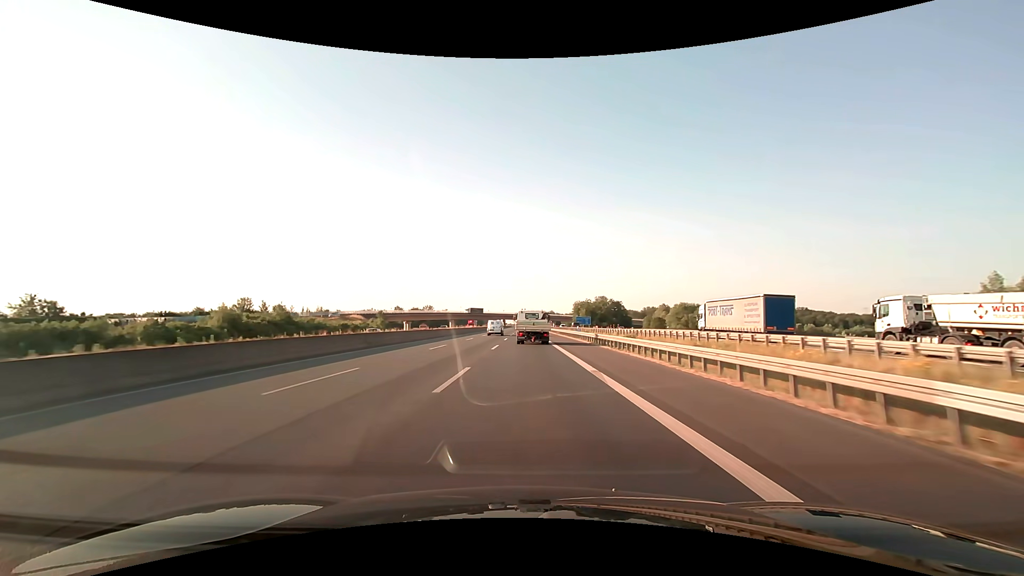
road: motorway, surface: asphalt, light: Day
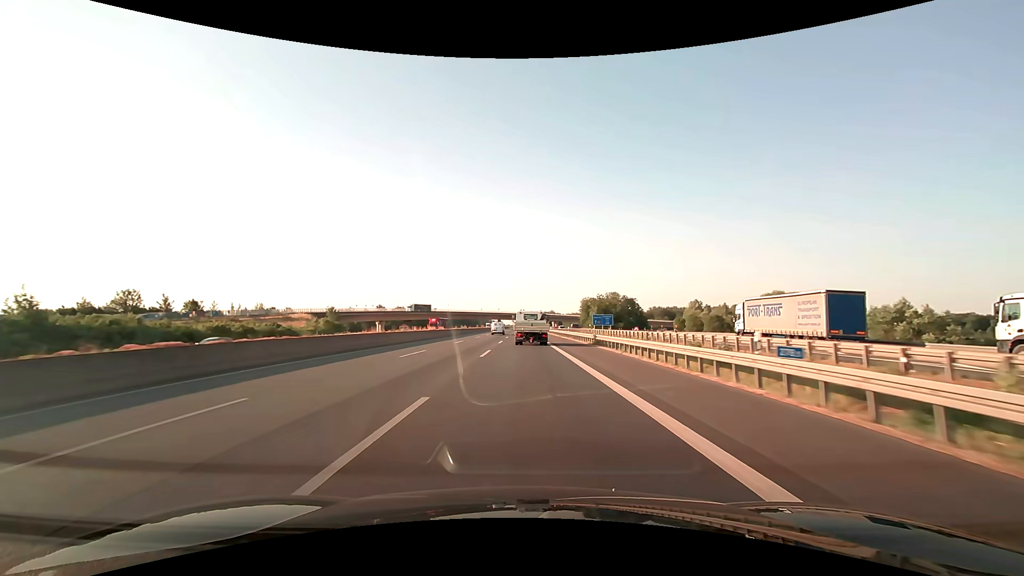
(+0.1, +42.7) m; 0°
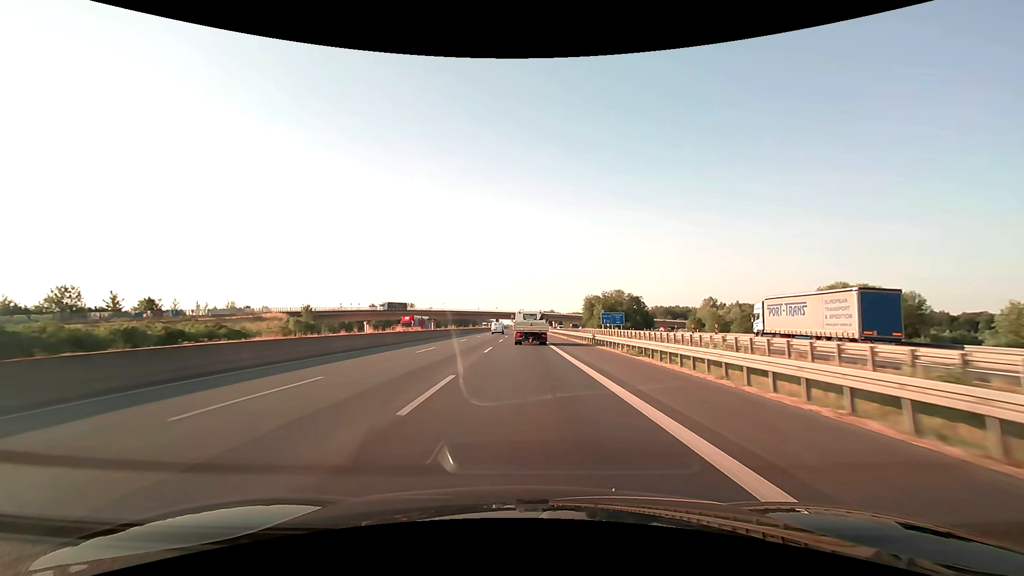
(0.0, +14.2) m; 0°
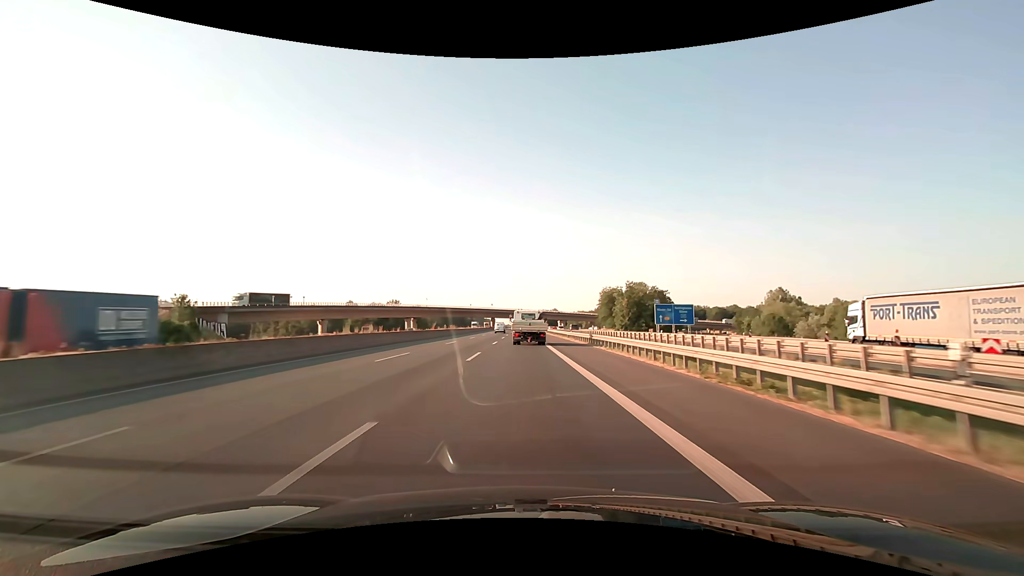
(0.0, +42.7) m; 0°
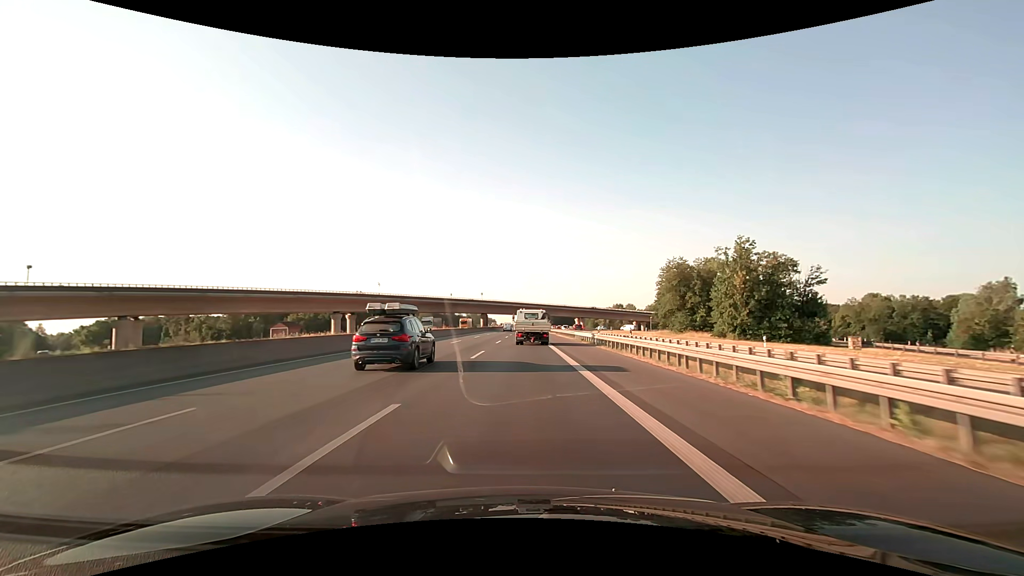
(-0.3, +71.1) m; 0°
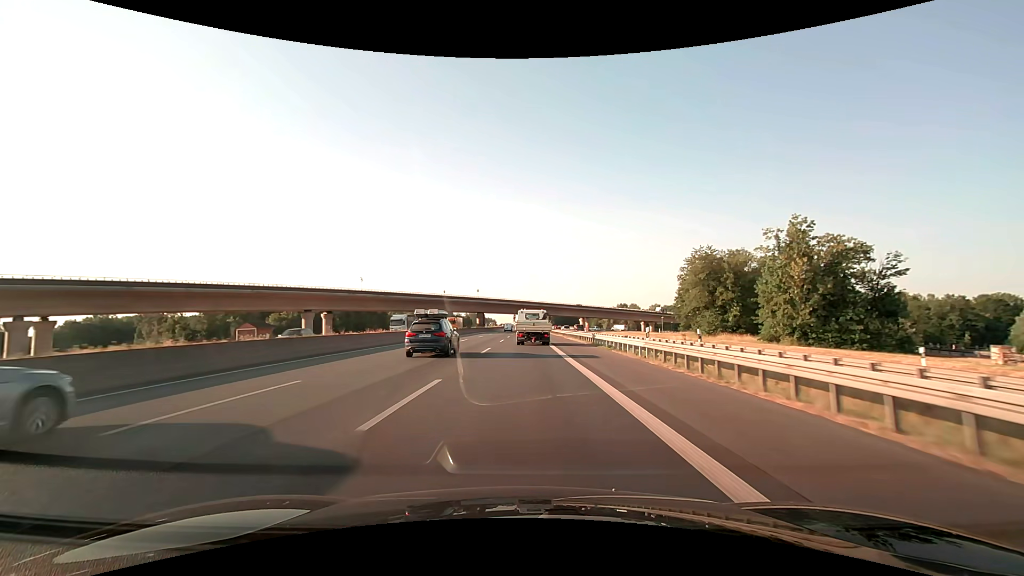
(0.0, +14.2) m; 0°
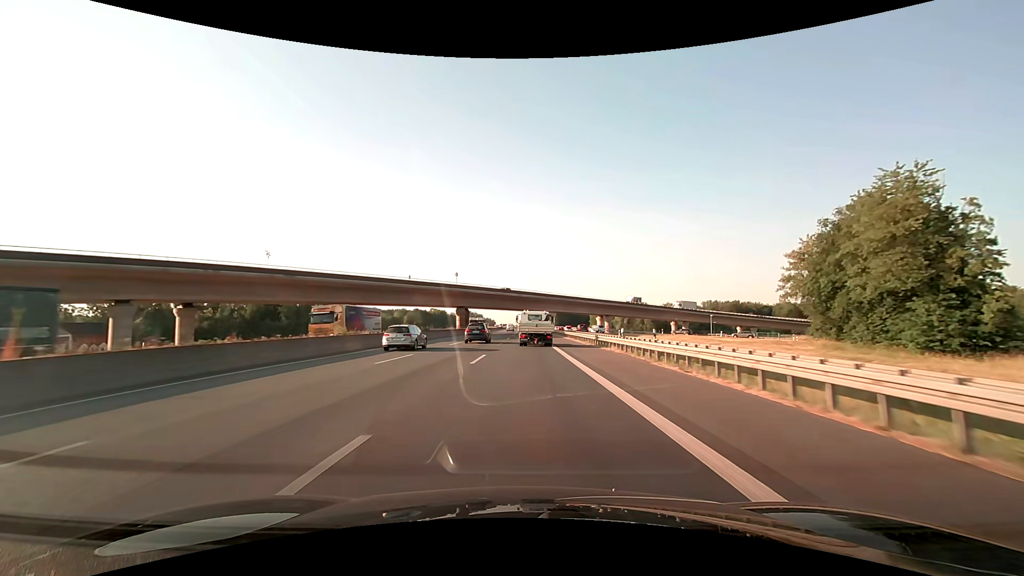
(0.0, +42.6) m; 0°
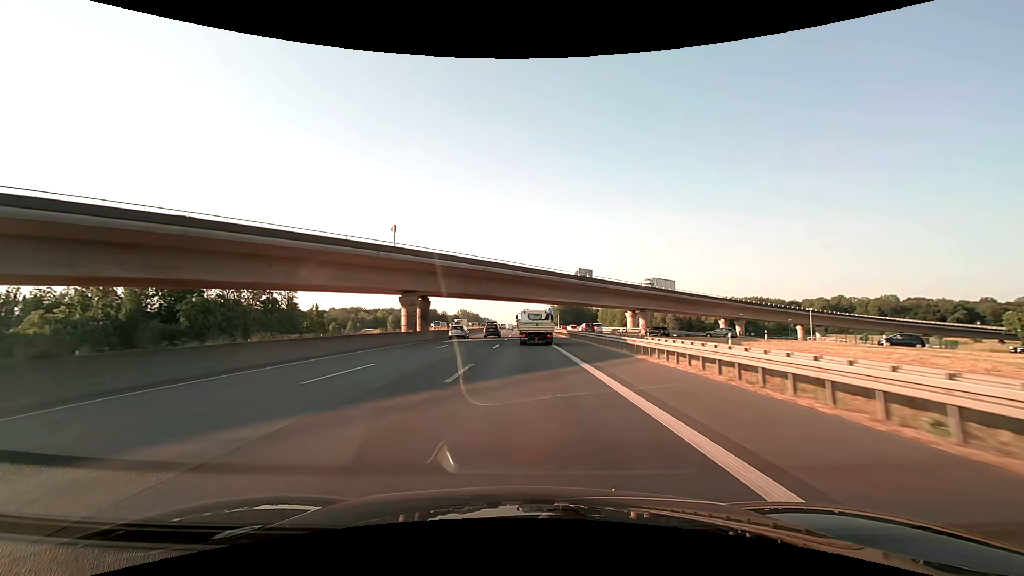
(0.0, +42.7) m; 0°
(0, +10) (0, +20) (0, +30) (0, +40) (0, +50) (0, +60) (0, +70) (+1, +80) (+1, +90) (+1, +100) m
